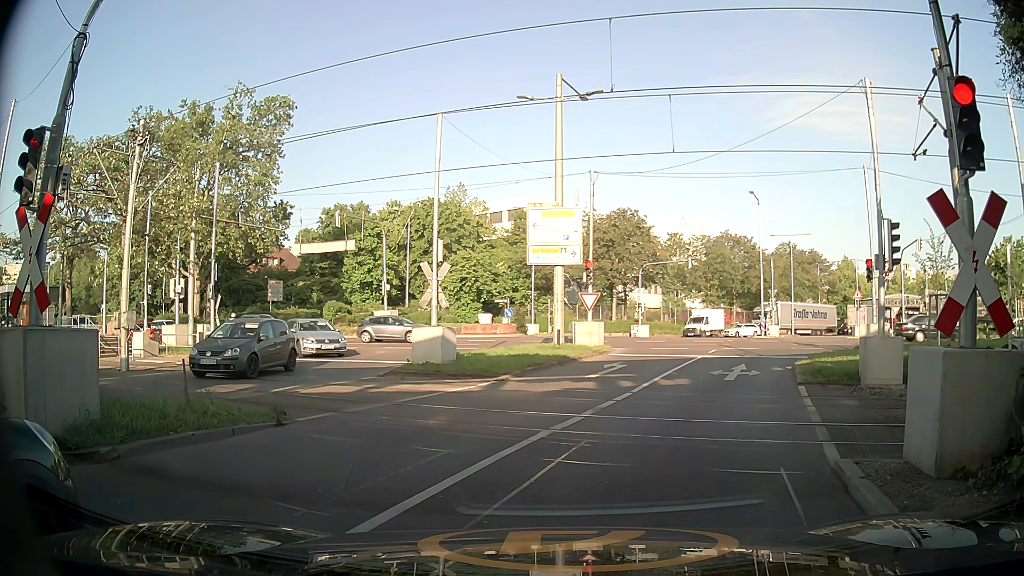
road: secondary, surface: asphalt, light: Day
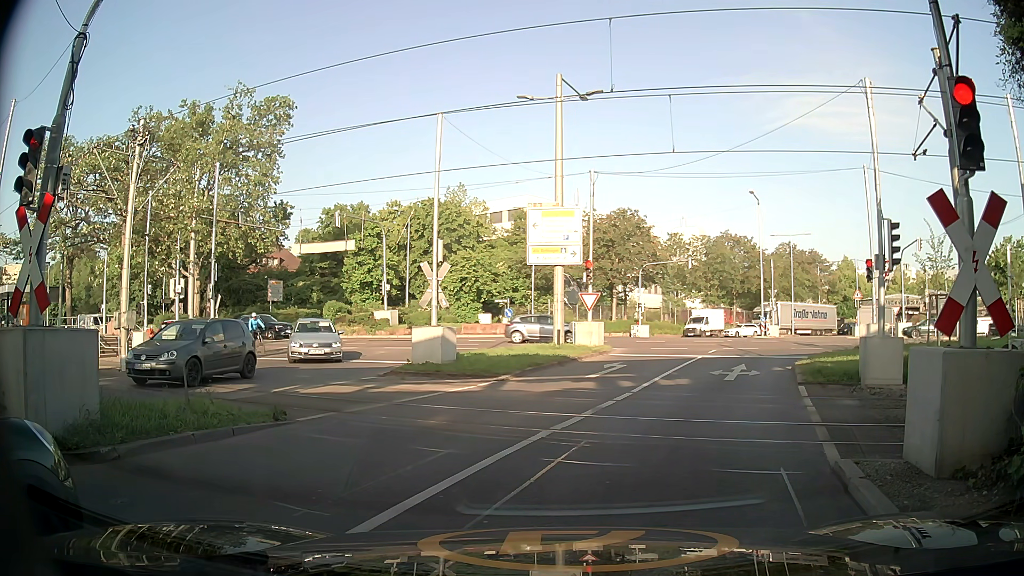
(0.0, 0.0) m; 0°
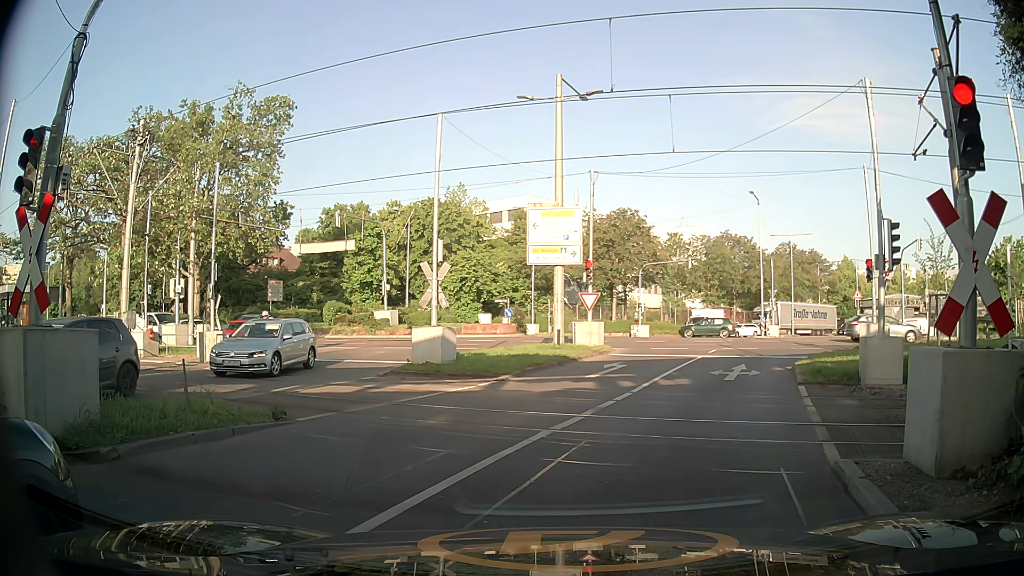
(0.0, 0.0) m; 0°
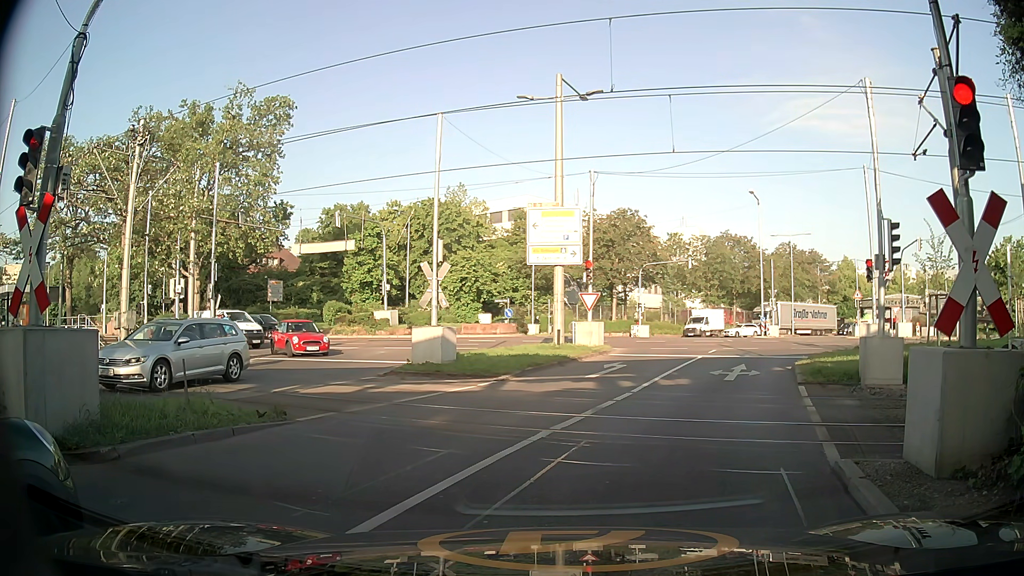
(0.0, 0.0) m; 0°
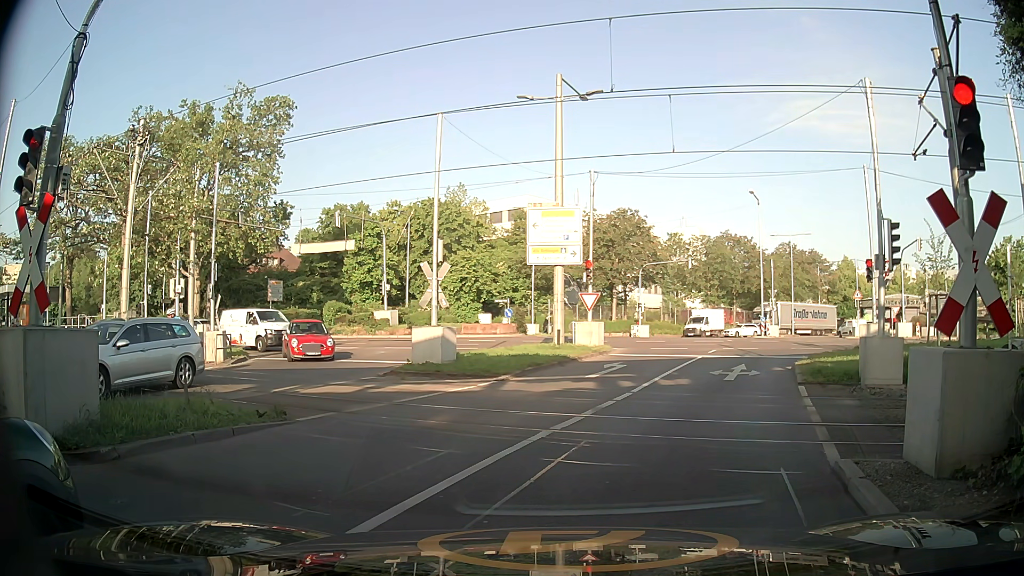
(0.0, 0.0) m; 0°
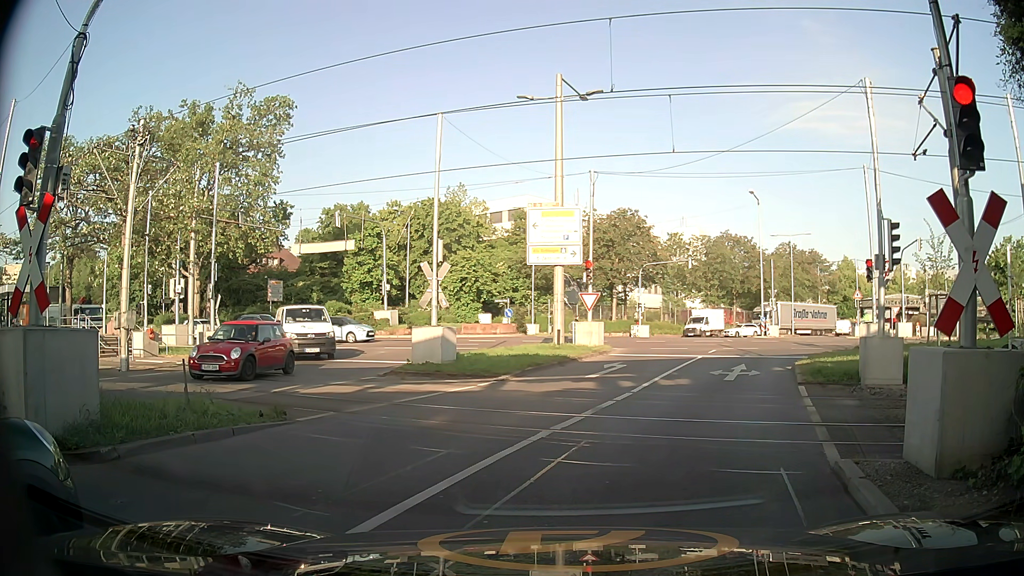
(0.0, 0.0) m; 0°
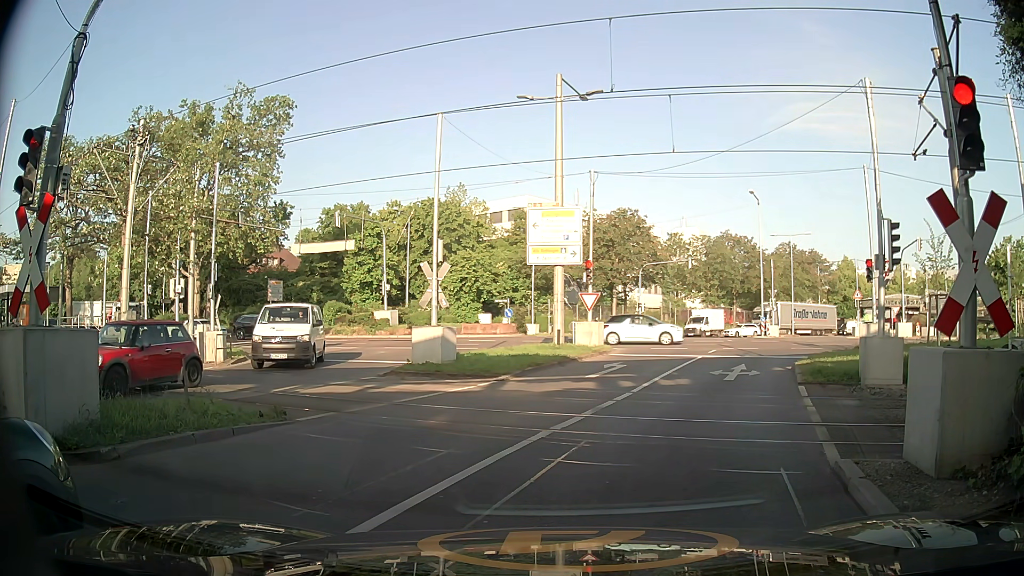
(0.0, 0.0) m; 0°
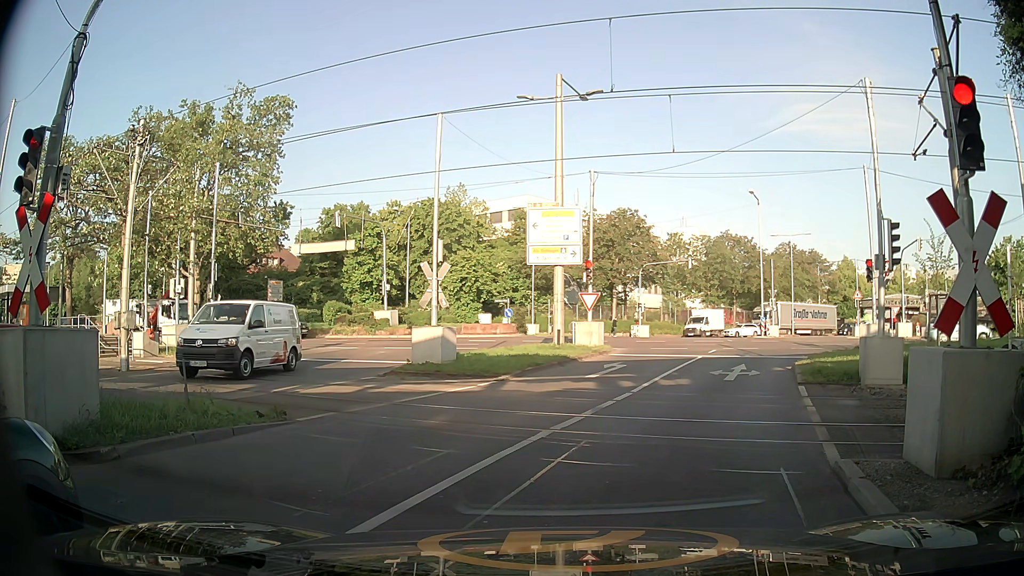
(0.0, 0.0) m; 0°
